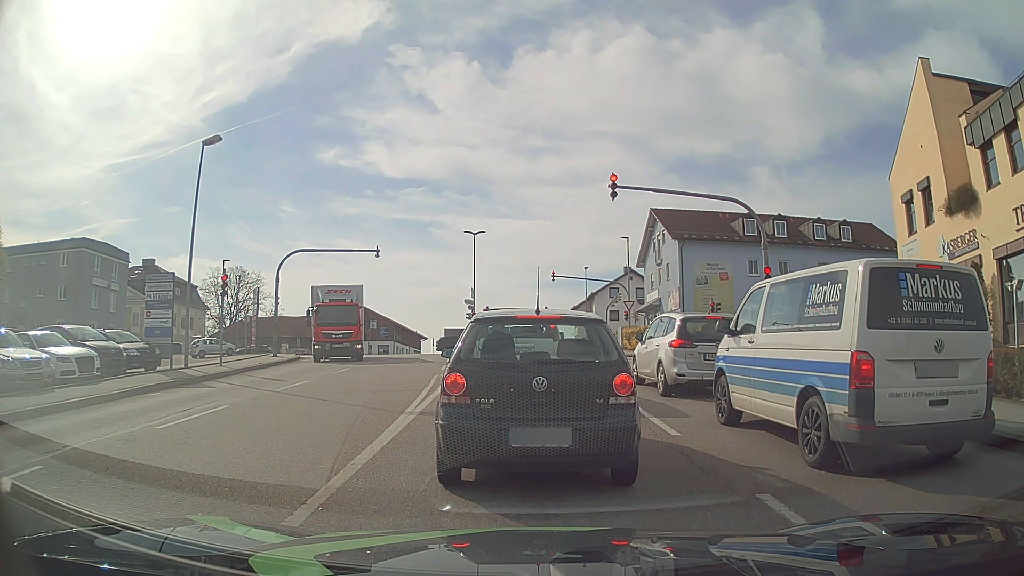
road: tertiary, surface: asphalt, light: Day
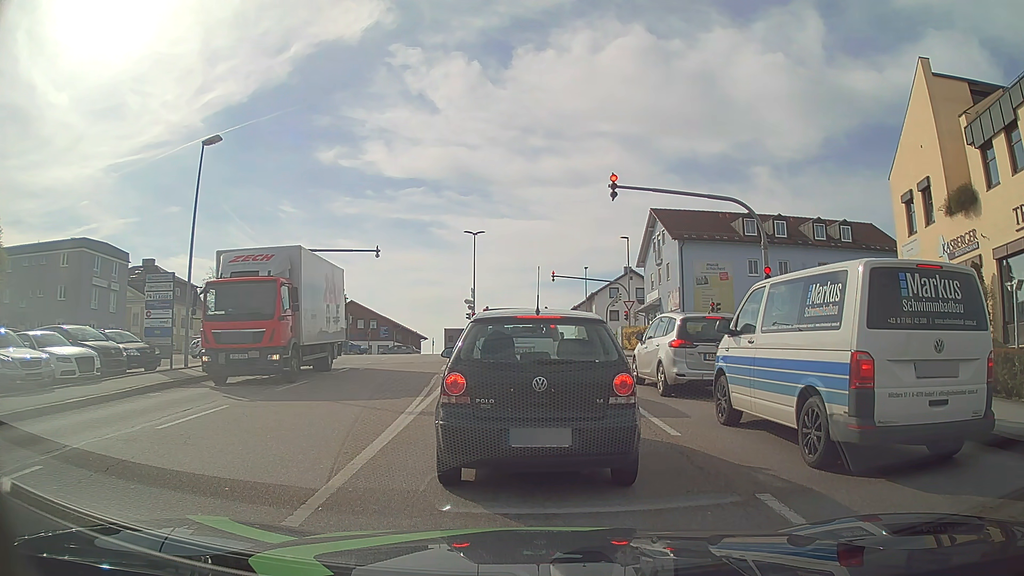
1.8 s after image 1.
(0.0, 0.0) m; 0°
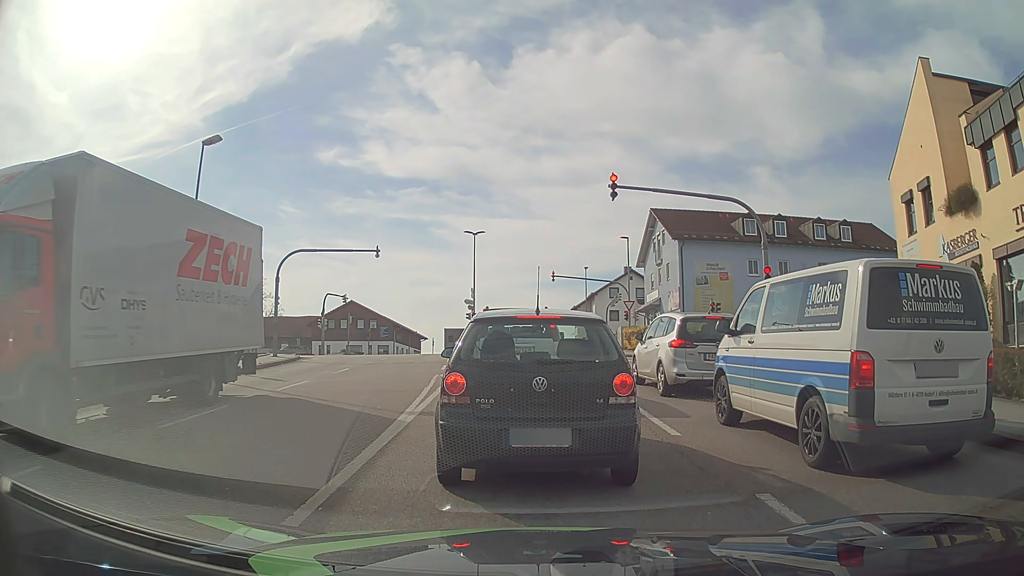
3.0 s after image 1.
(0.0, 0.0) m; 0°
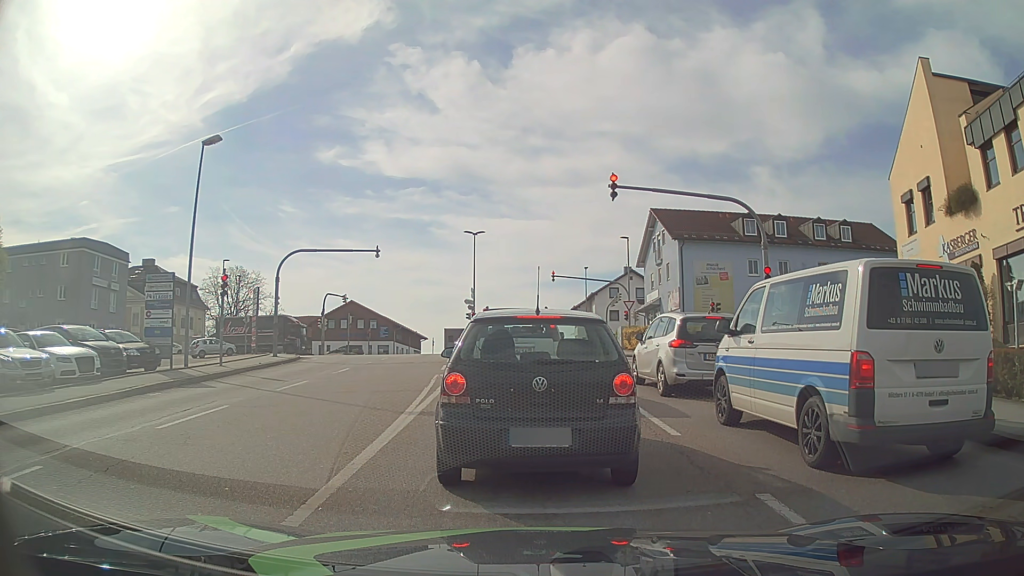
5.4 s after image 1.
(0.0, 0.0) m; 0°
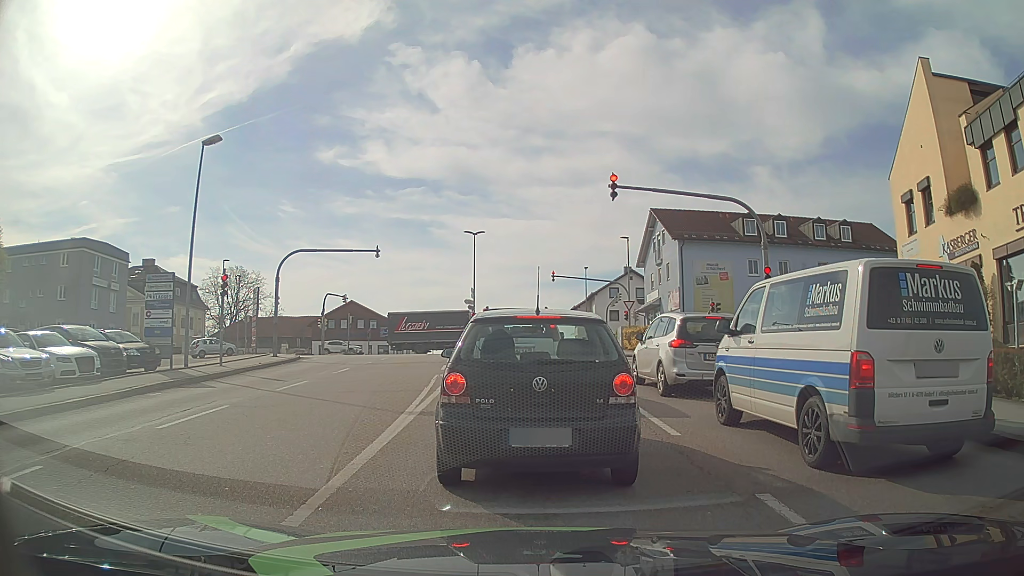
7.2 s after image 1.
(0.0, 0.0) m; 0°
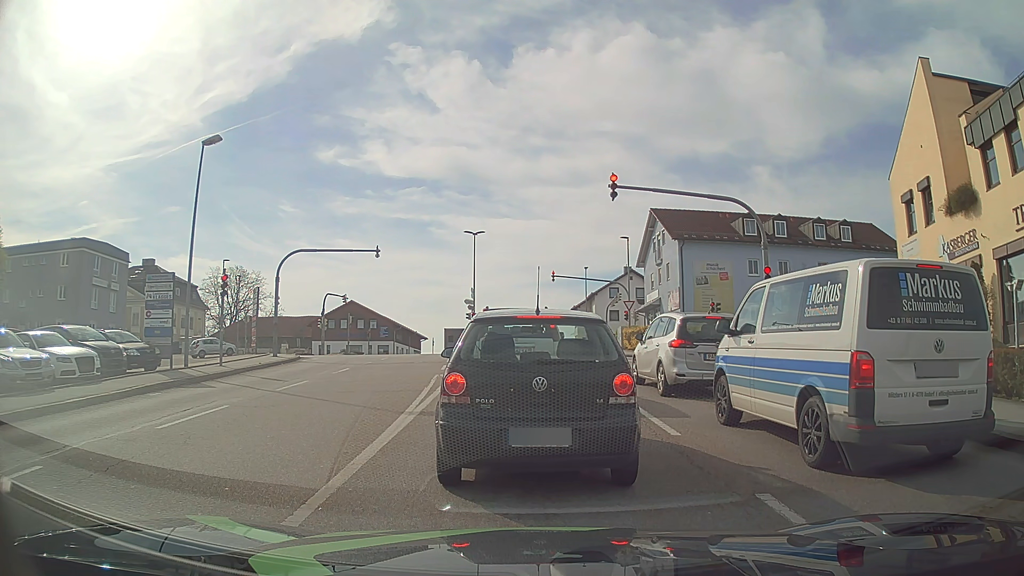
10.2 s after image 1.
(0.0, 0.0) m; 0°
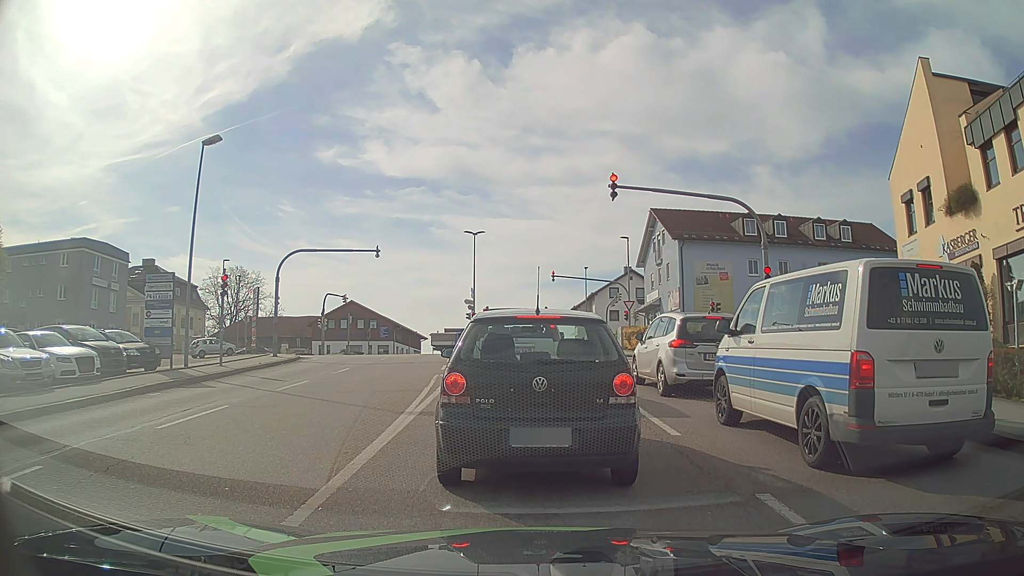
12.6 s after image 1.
(0.0, 0.0) m; 0°
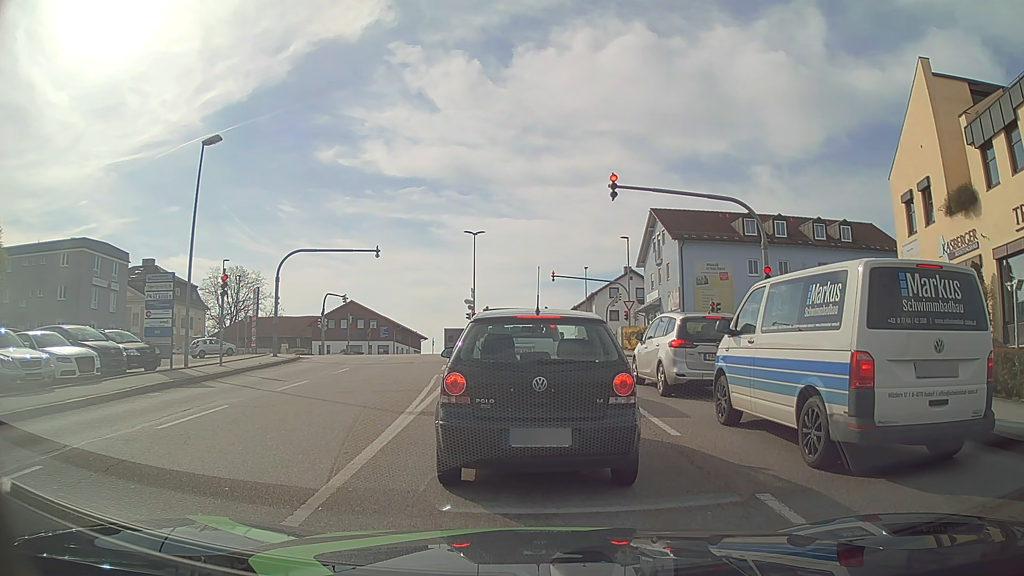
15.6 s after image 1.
(0.0, 0.0) m; 0°
(0, +10) (-1, +20) (-2, +30) (-2, +40) (-3, +50) (-4, +60) (-8, +69) (-17, +73) (-27, +73) (-37, +73) m
